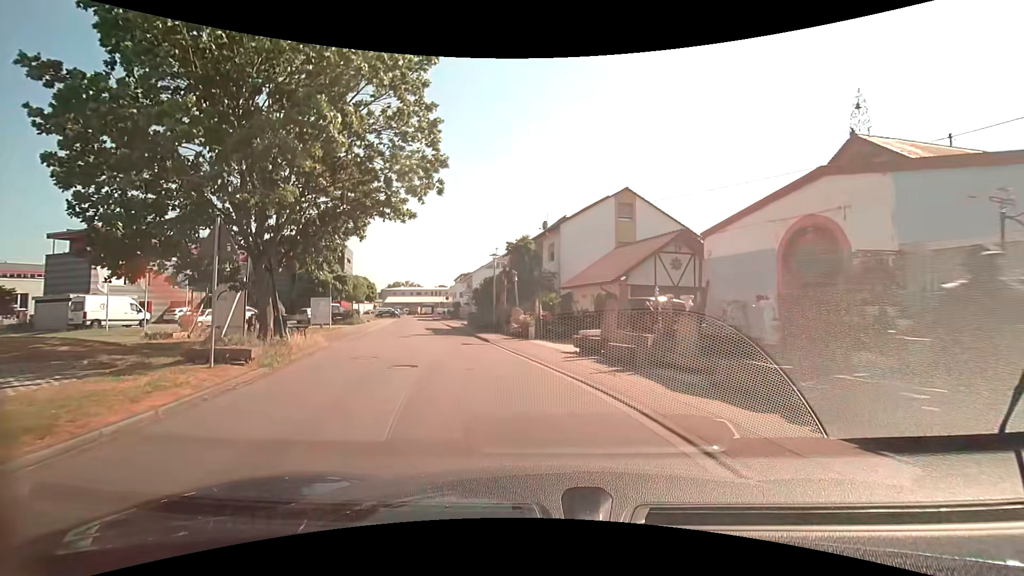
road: unclassified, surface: asphalt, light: Day
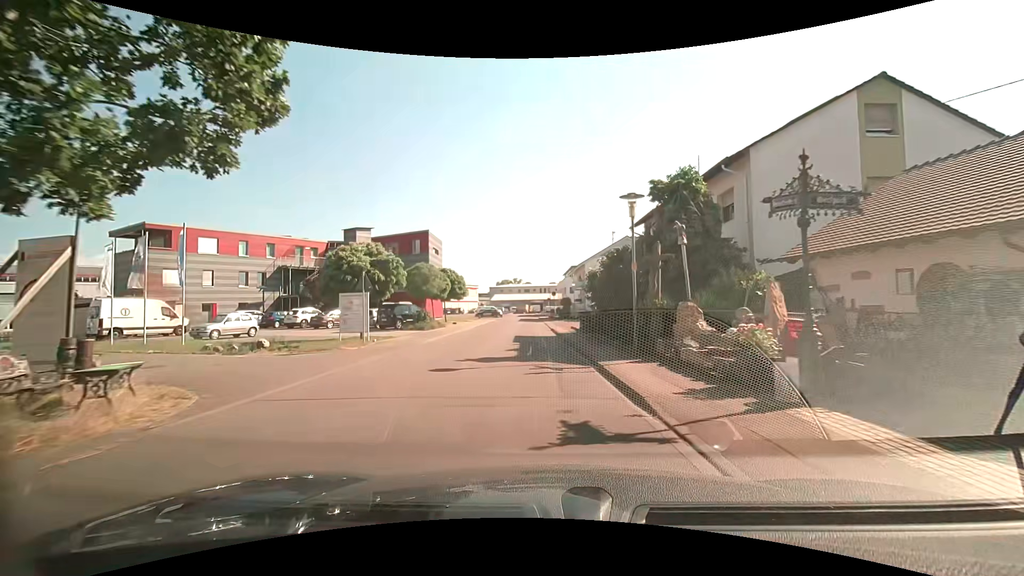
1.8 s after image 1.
(-1.7, +13.8) m; -12°
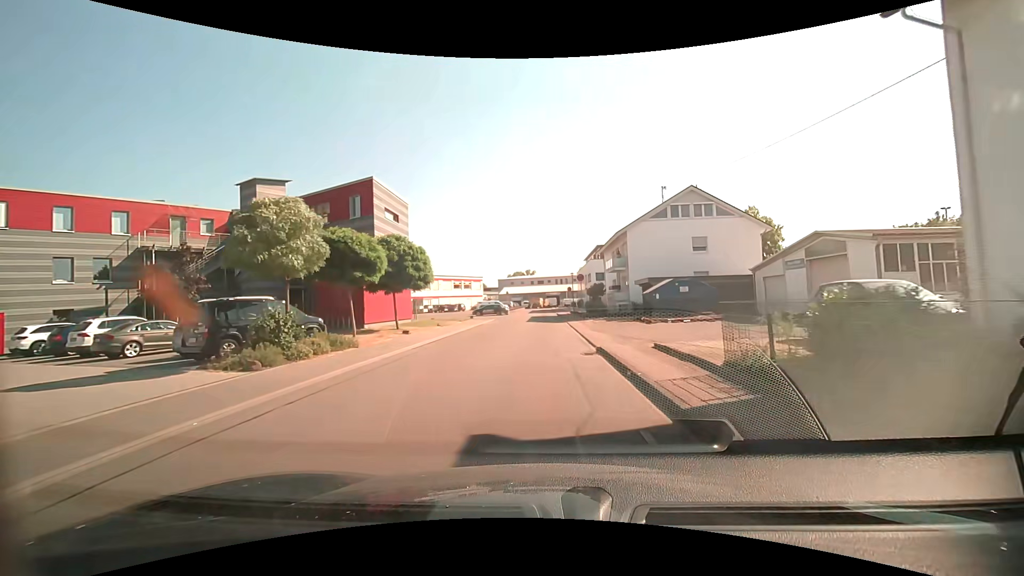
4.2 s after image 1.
(-0.6, +21.4) m; -3°
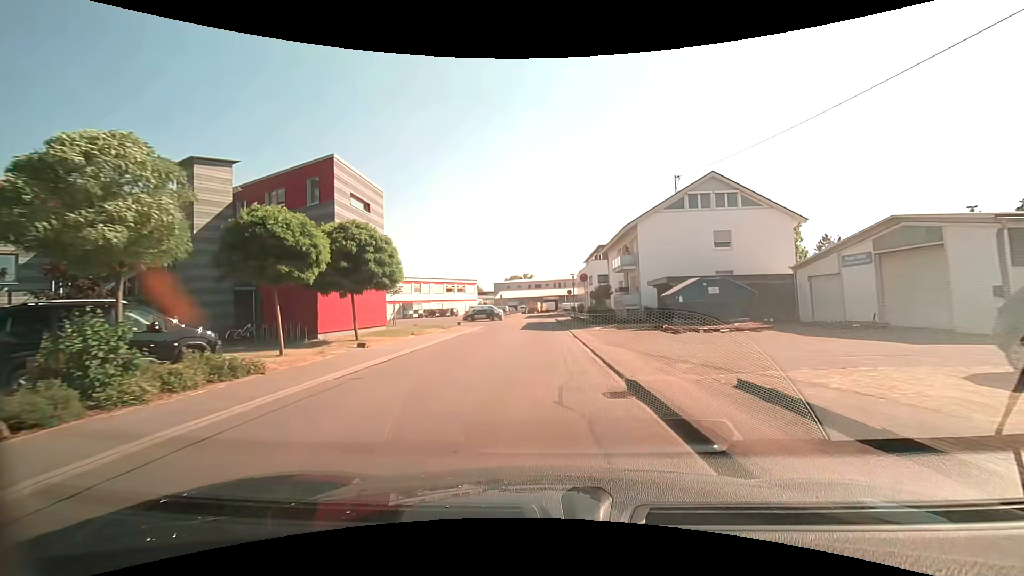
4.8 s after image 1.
(+0.1, +5.7) m; +1°
(0, +10) (0, +20) (0, +30) (0, +40) (0, +50) (-1, +60) (-1, +70) (-1, +80) (-1, +90) (-1, +100) m
